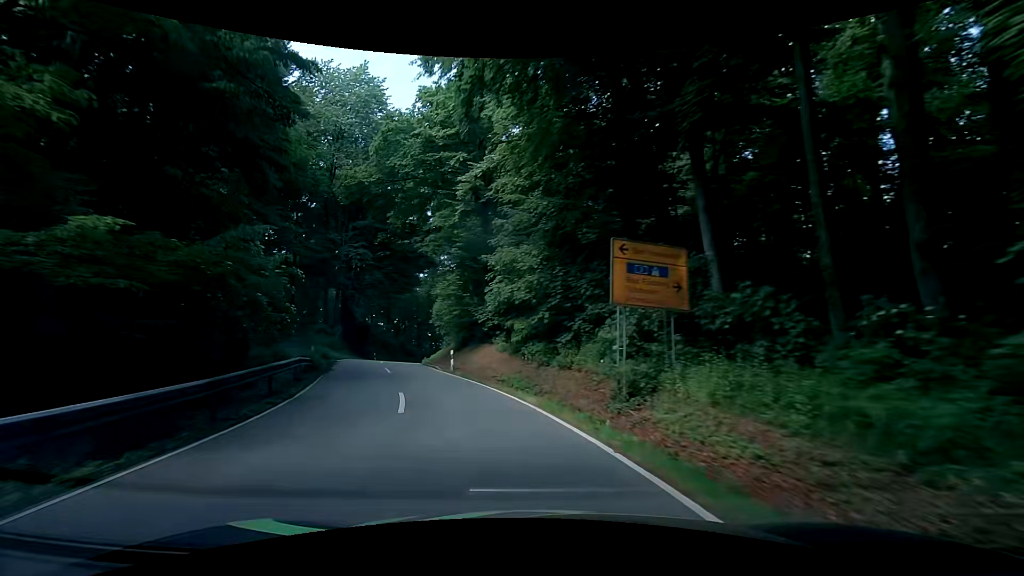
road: secondary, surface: asphalt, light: Day
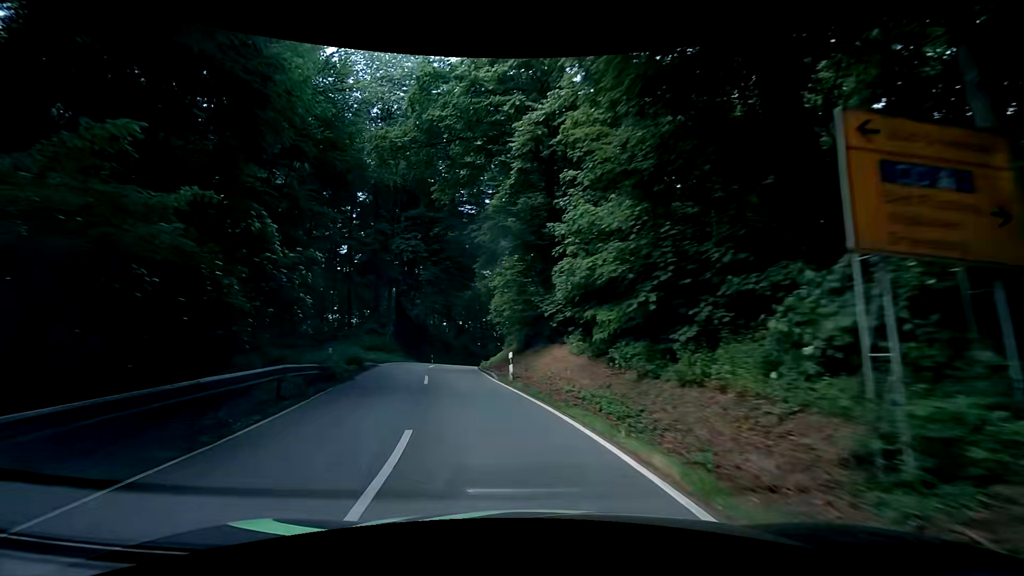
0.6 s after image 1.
(-0.1, +6.3) m; -5°
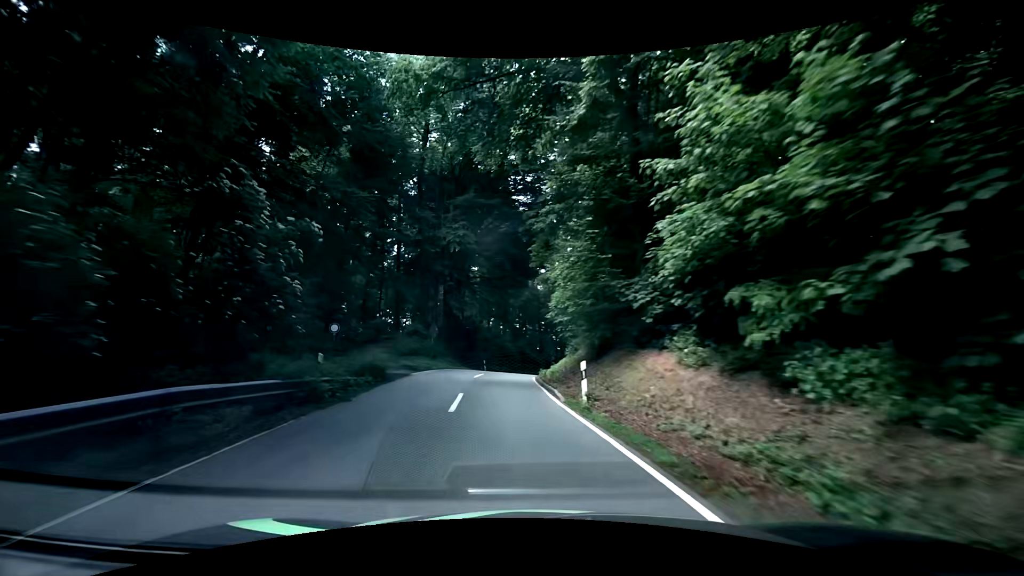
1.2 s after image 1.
(-0.5, +6.1) m; -8°
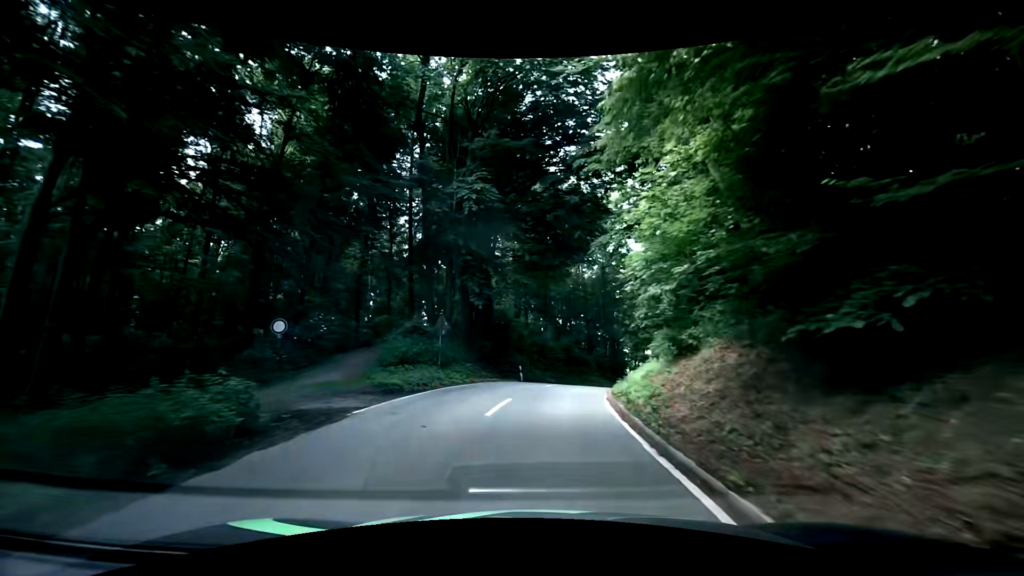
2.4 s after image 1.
(-1.2, +11.9) m; -8°
